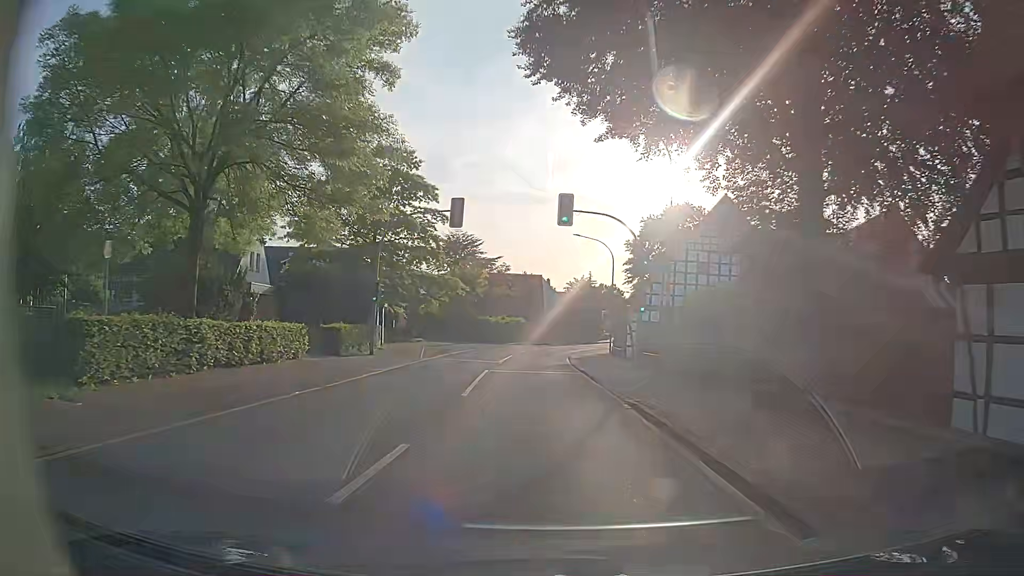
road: primary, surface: asphalt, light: Day
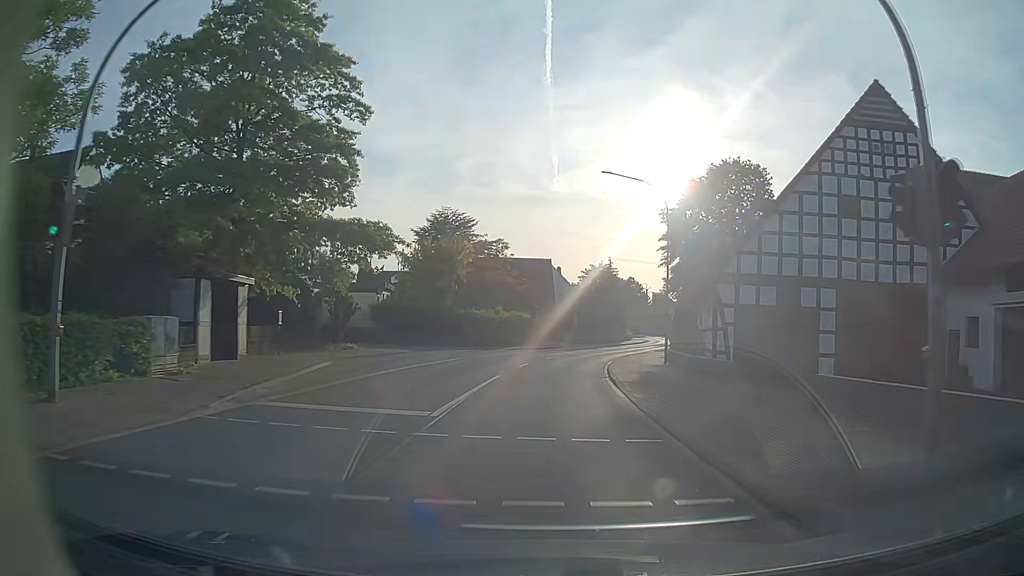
(-0.1, +22.4) m; 0°
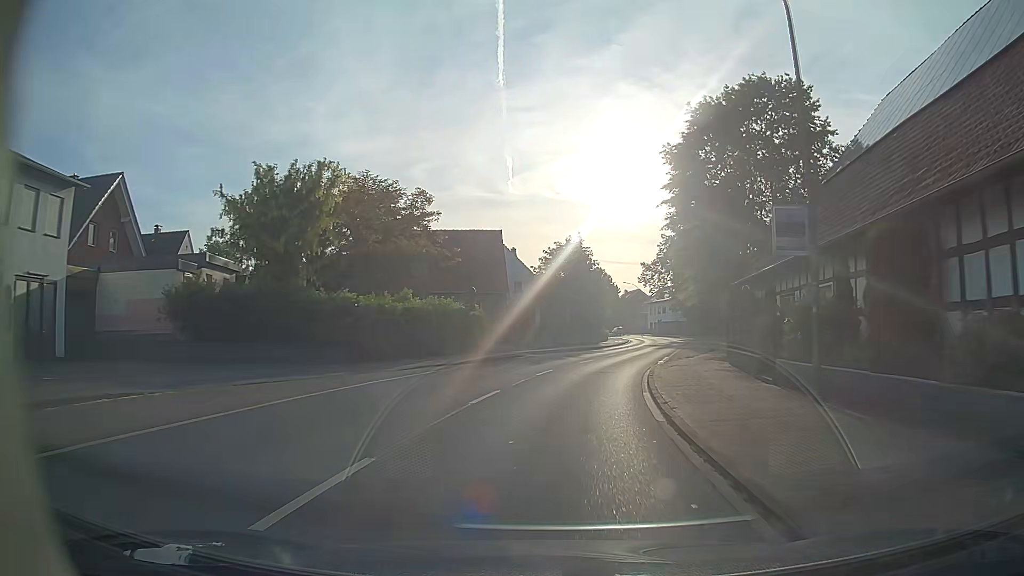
(+0.4, +23.5) m; +3°
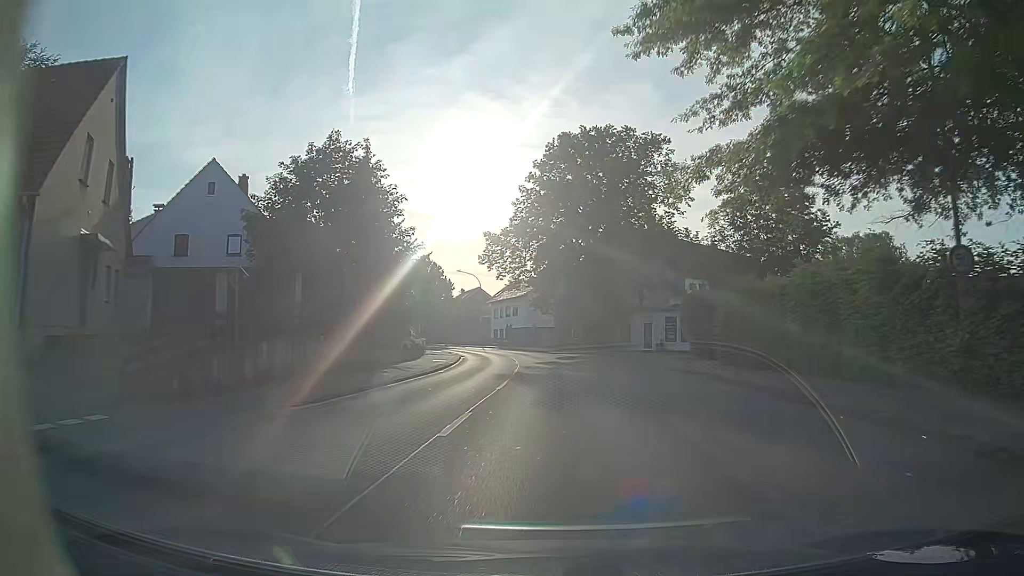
(+4.6, +39.2) m; +13°
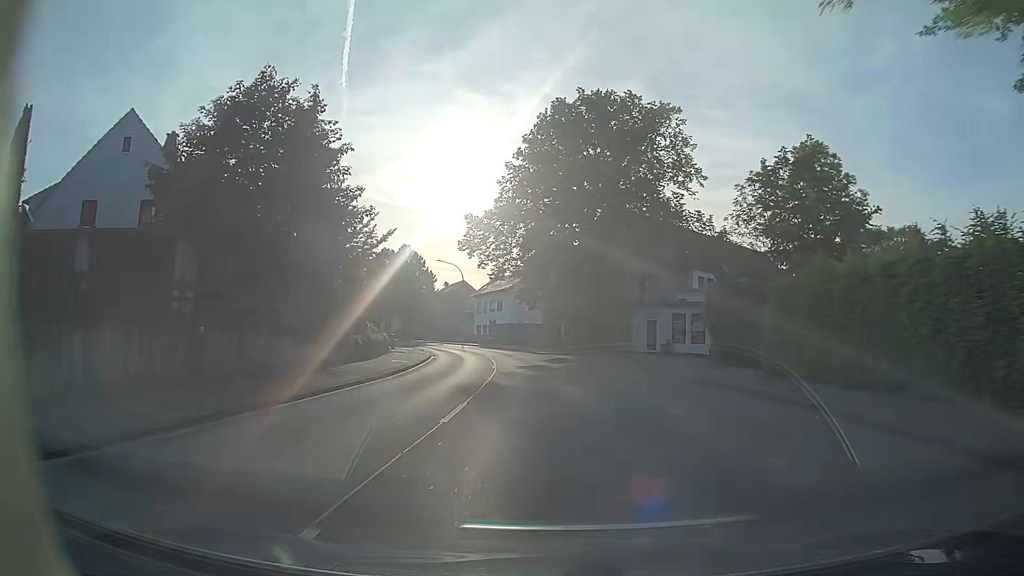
(+0.1, +7.9) m; +1°
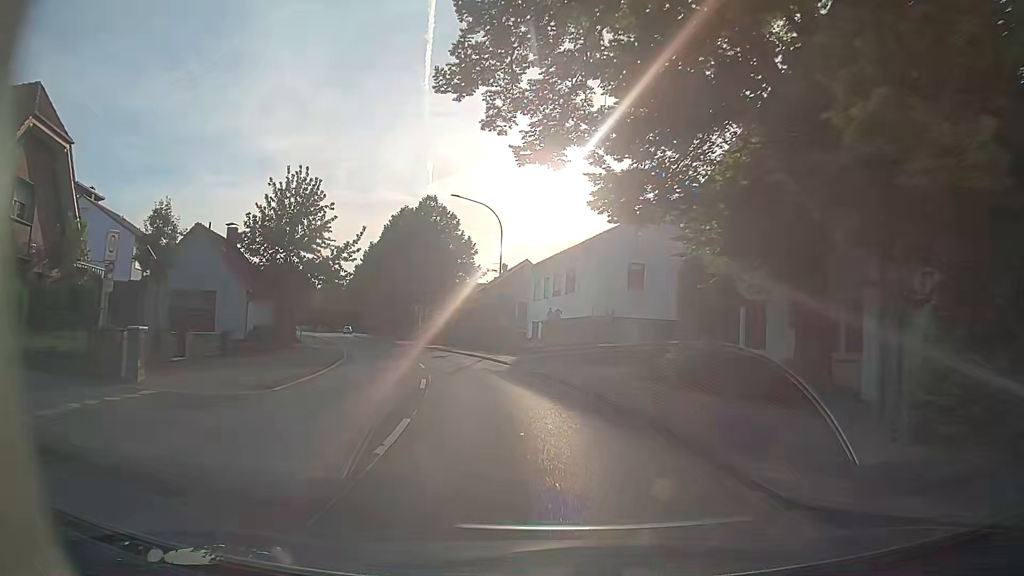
(-1.1, +39.5) m; -6°
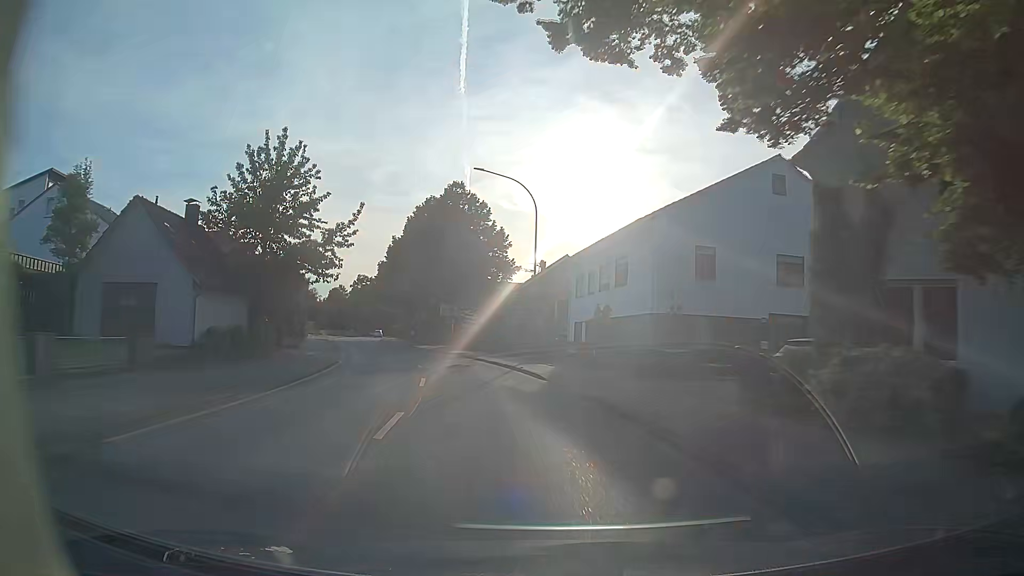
(-0.2, +7.9) m; -4°
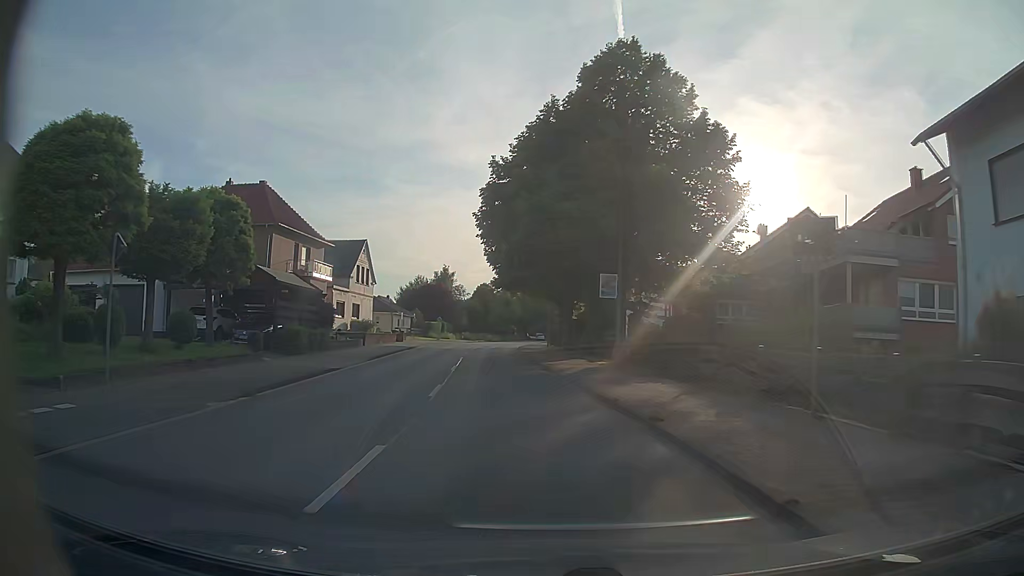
(-3.9, +31.0) m; -15°
(0, +10) (-1, +20) (-2, +30) (-3, +40) (-4, +50) (-5, +60) (-5, +70) (-5, +80) (-5, +90) (-4, +100) m
